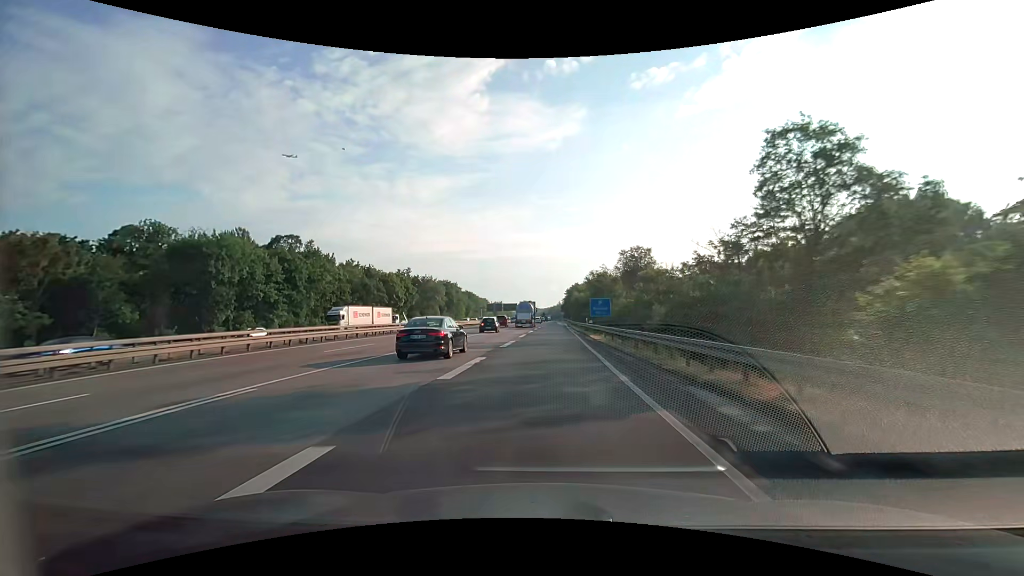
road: motorway_link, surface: asphalt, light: Day
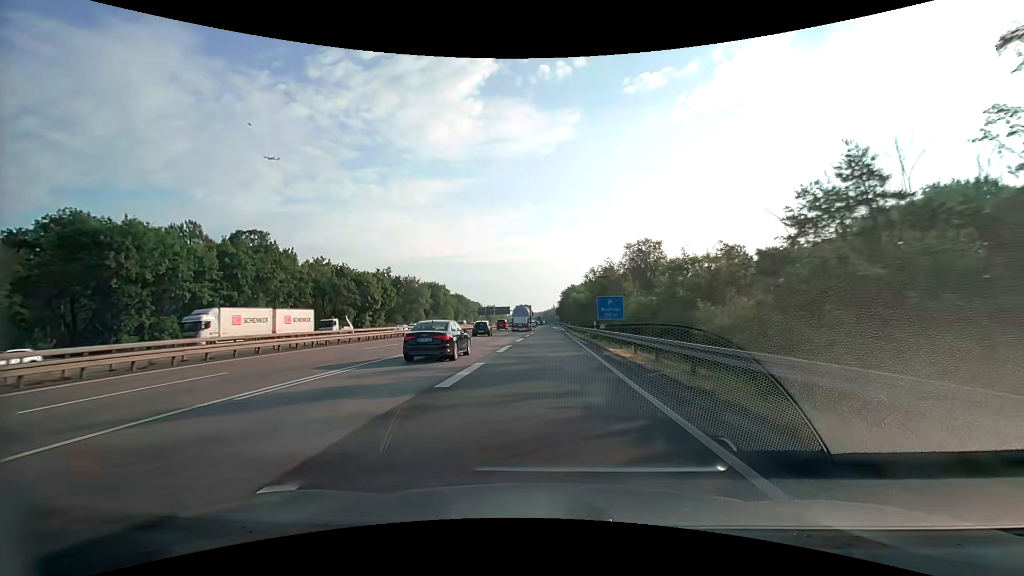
(+0.1, +12.9) m; +1°
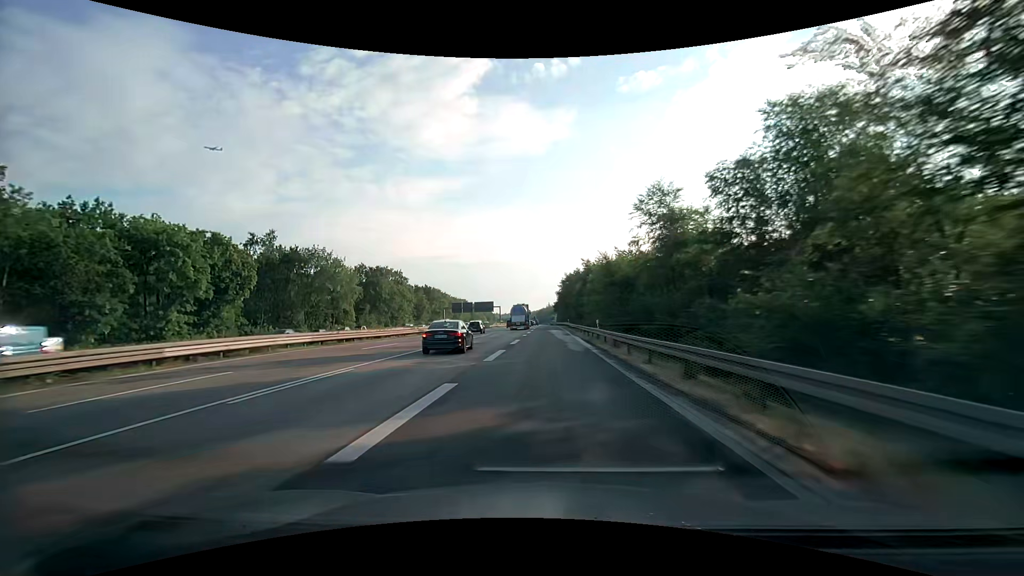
(+0.7, +53.4) m; +1°
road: motorway
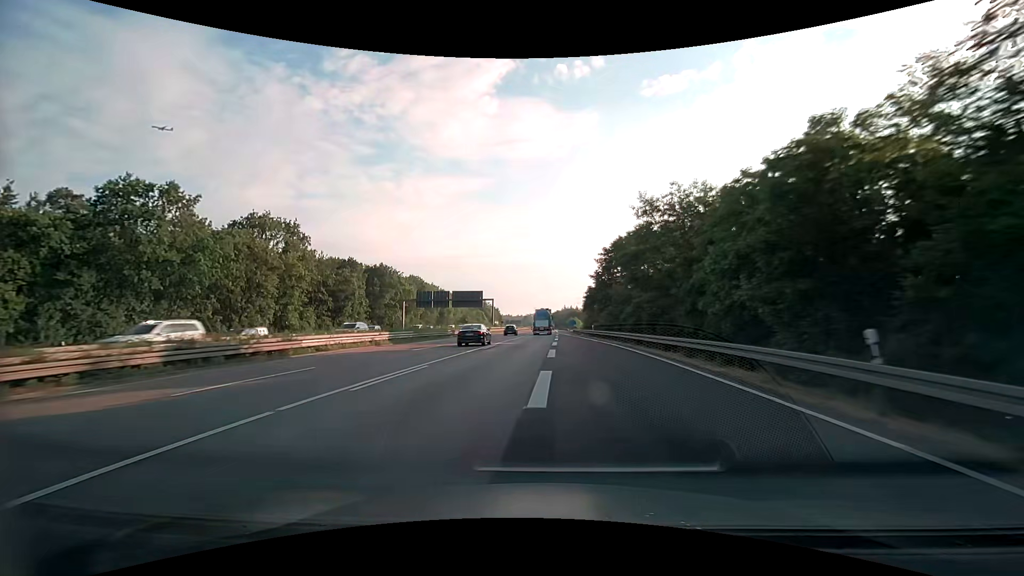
(-1.2, +69.3) m; -2°
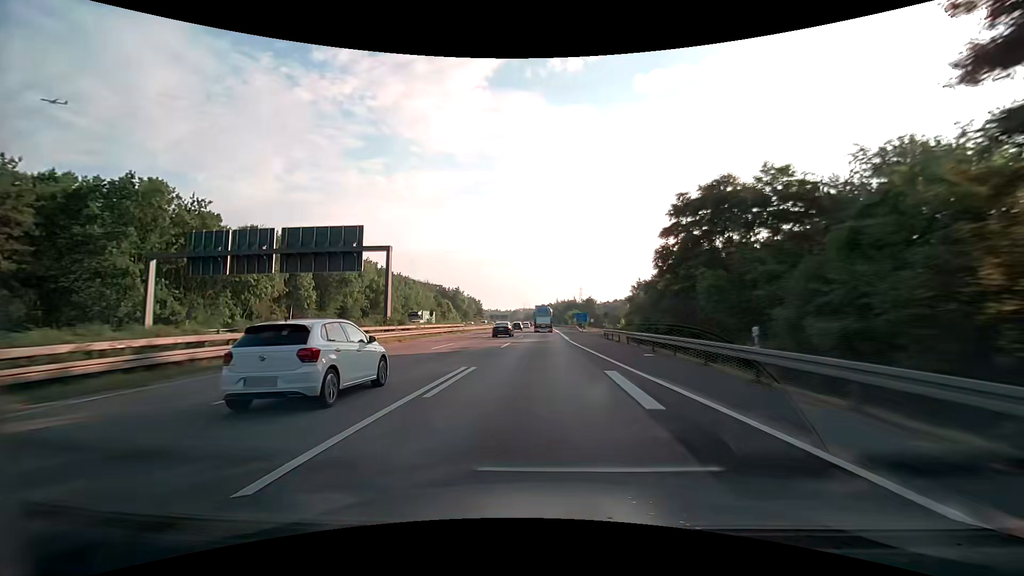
(+0.1, +72.1) m; +1°
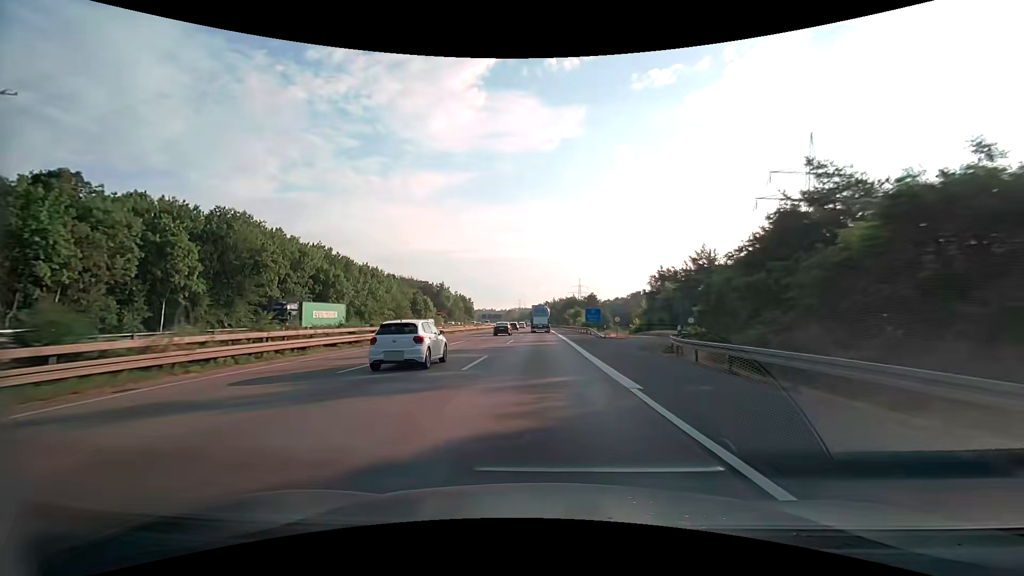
(0.0, +29.7) m; 0°
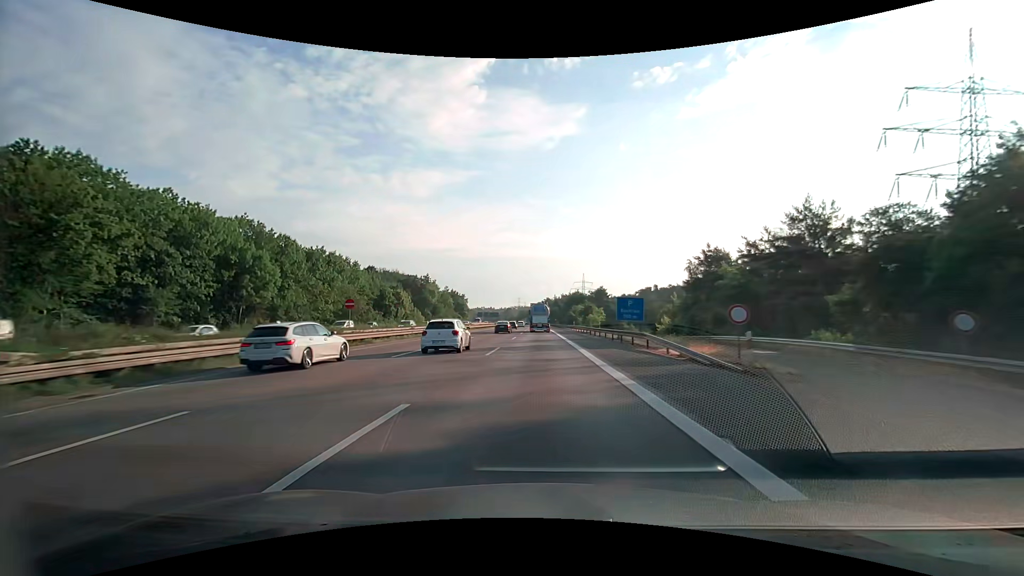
(+0.1, +30.2) m; 0°
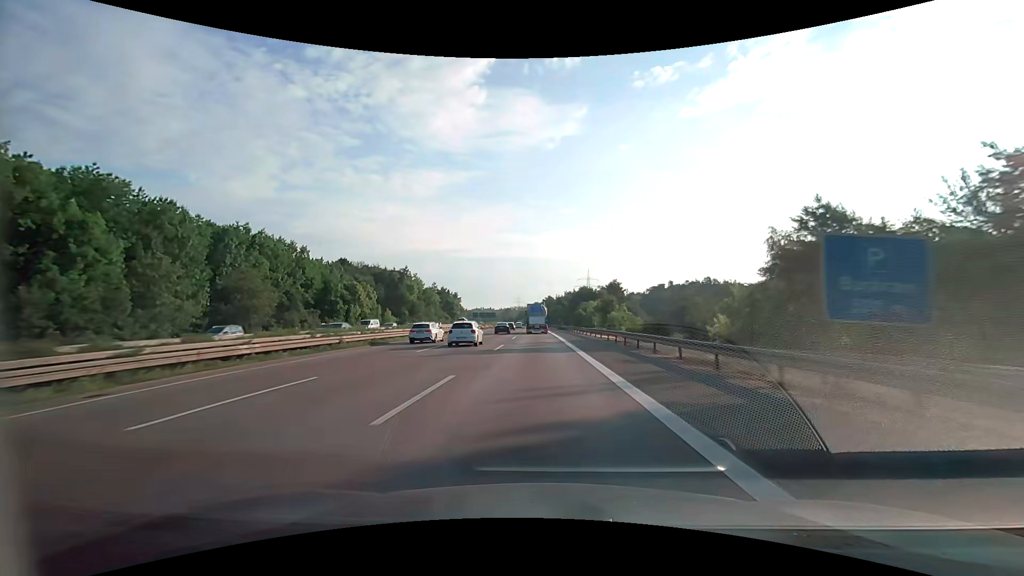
(0.0, +30.6) m; 0°
(0, +10) (0, +20) (0, +30) (0, +40) (0, +50) (0, +60) (-1, +70) (-1, +80) (-1, +90) (-1, +100) m
